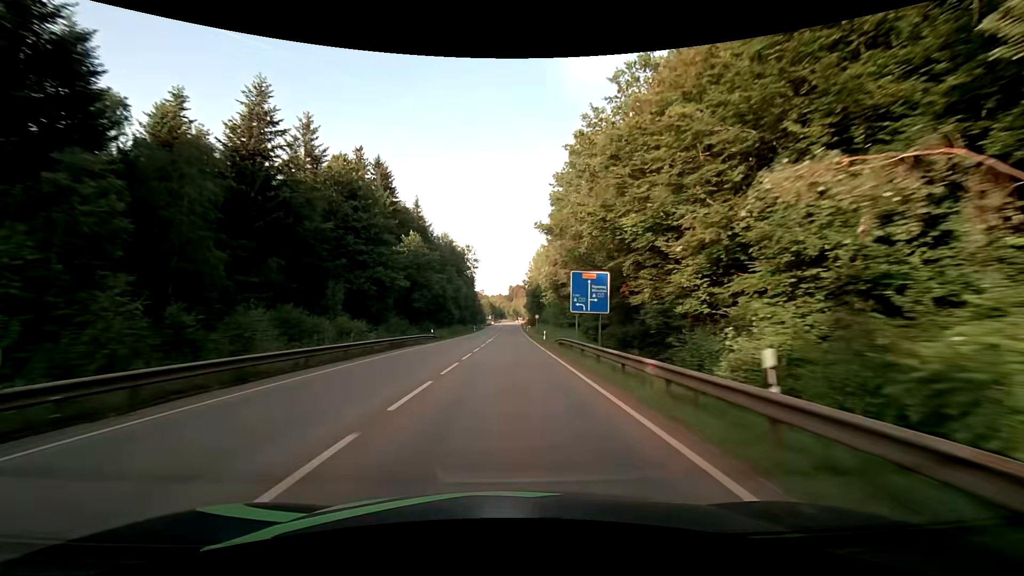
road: secondary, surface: asphalt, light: Day
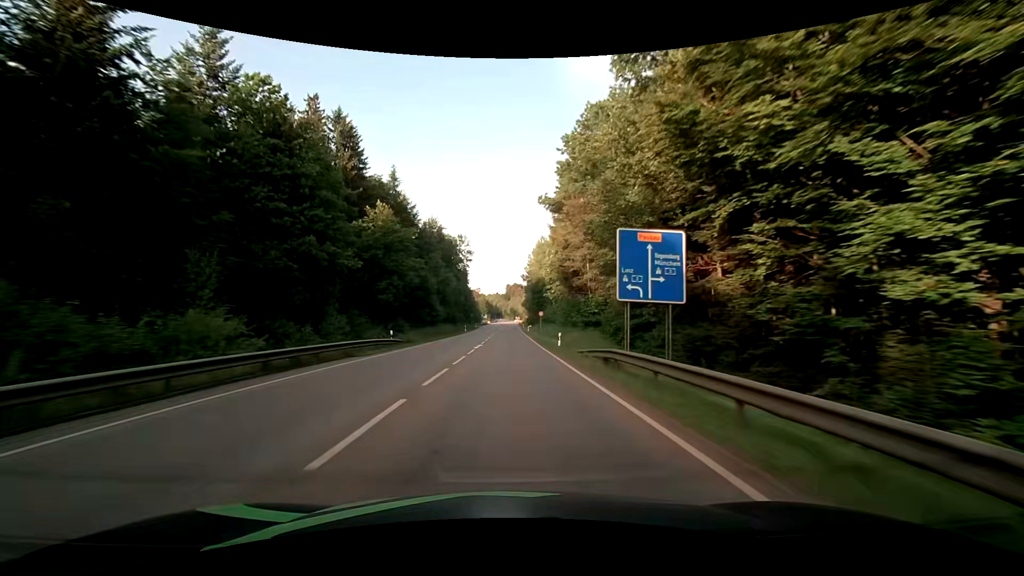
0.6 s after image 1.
(+0.2, +15.0) m; +1°
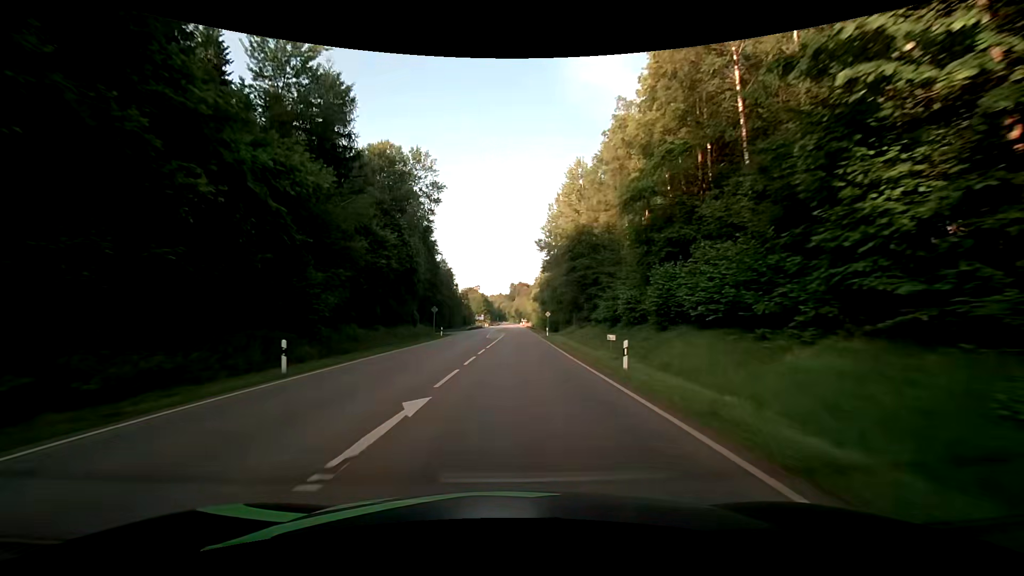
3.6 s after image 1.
(+0.6, +65.5) m; 0°
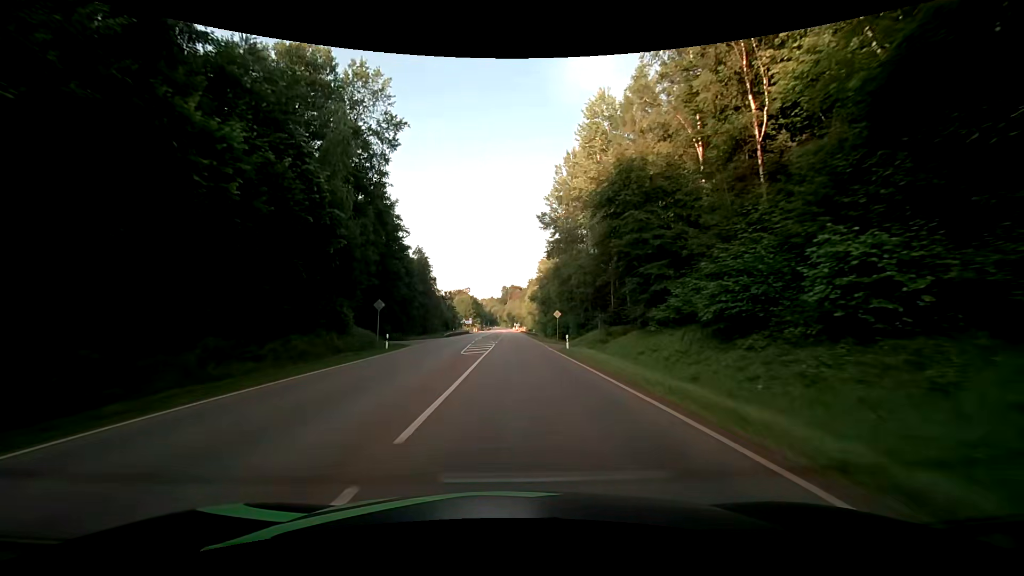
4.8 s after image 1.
(+0.1, +22.3) m; +1°
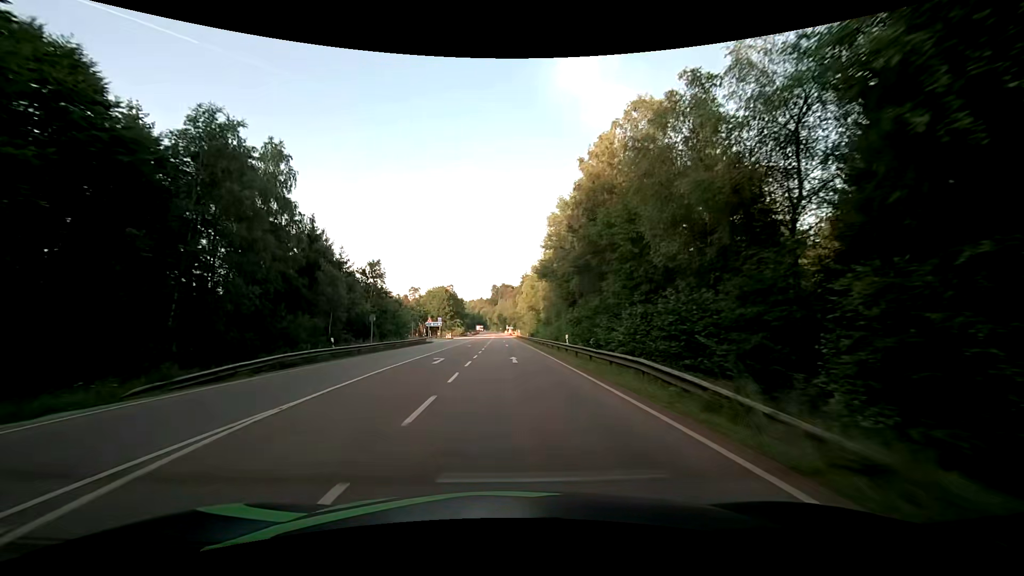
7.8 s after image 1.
(+0.6, +55.4) m; +1°
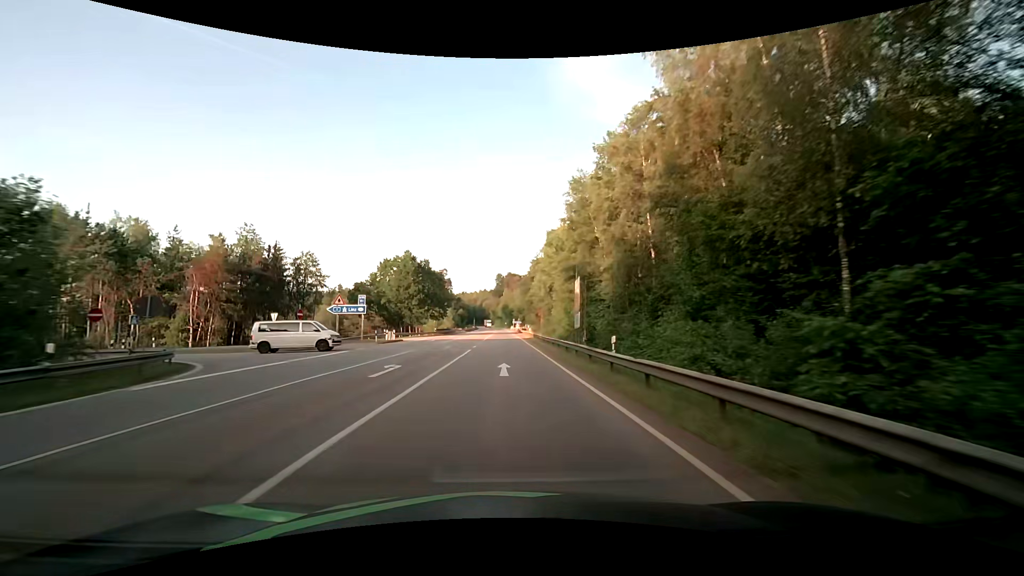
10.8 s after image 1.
(+0.4, +58.1) m; 0°
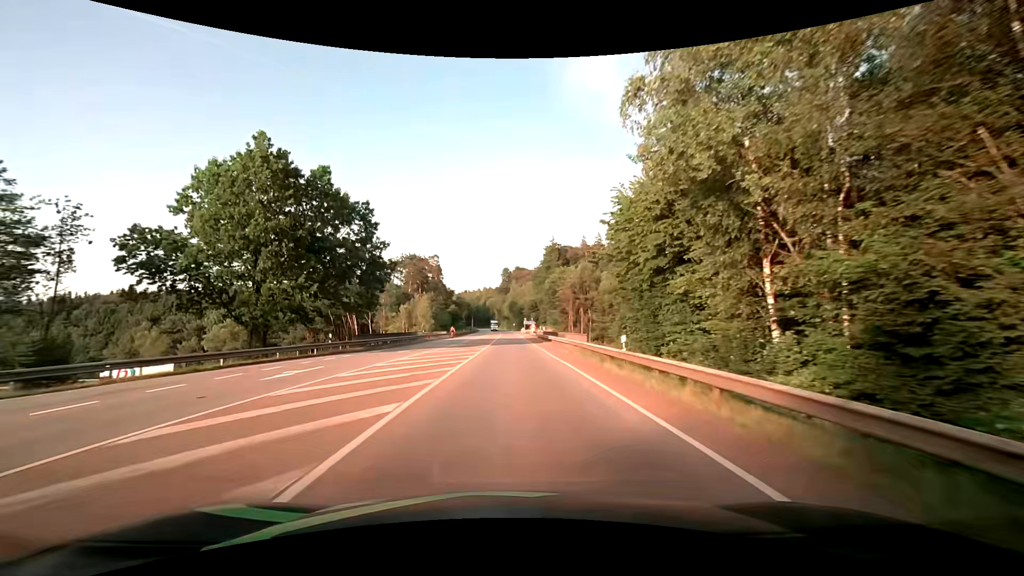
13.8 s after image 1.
(-0.4, +54.0) m; -1°
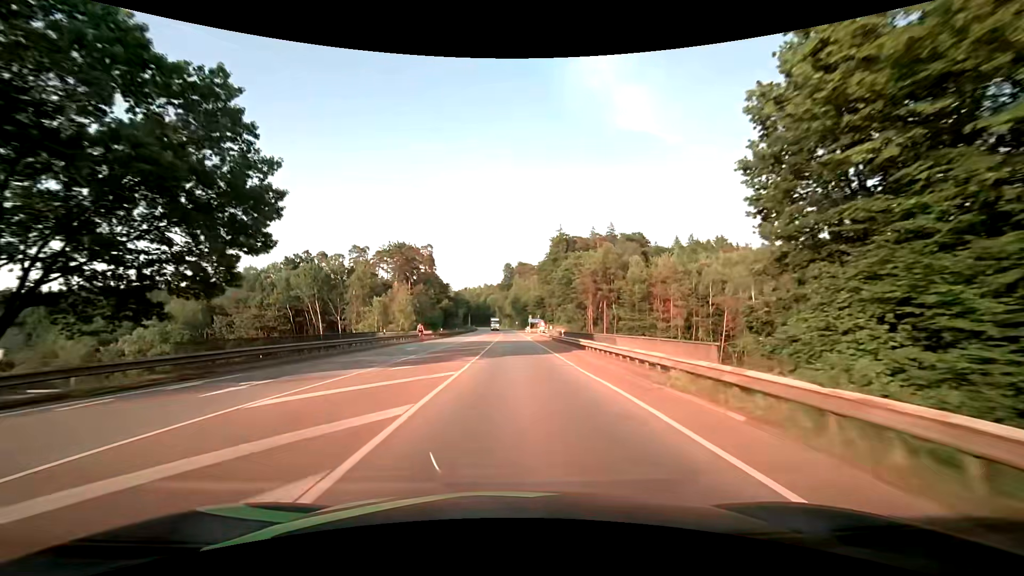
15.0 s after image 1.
(-0.1, +21.1) m; -1°
(0, +10) (0, +20) (0, +30) (+1, +40) (+1, +50) (+1, +60) (+1, +70) (+2, +80) (+2, +90) (+2, +100) m
